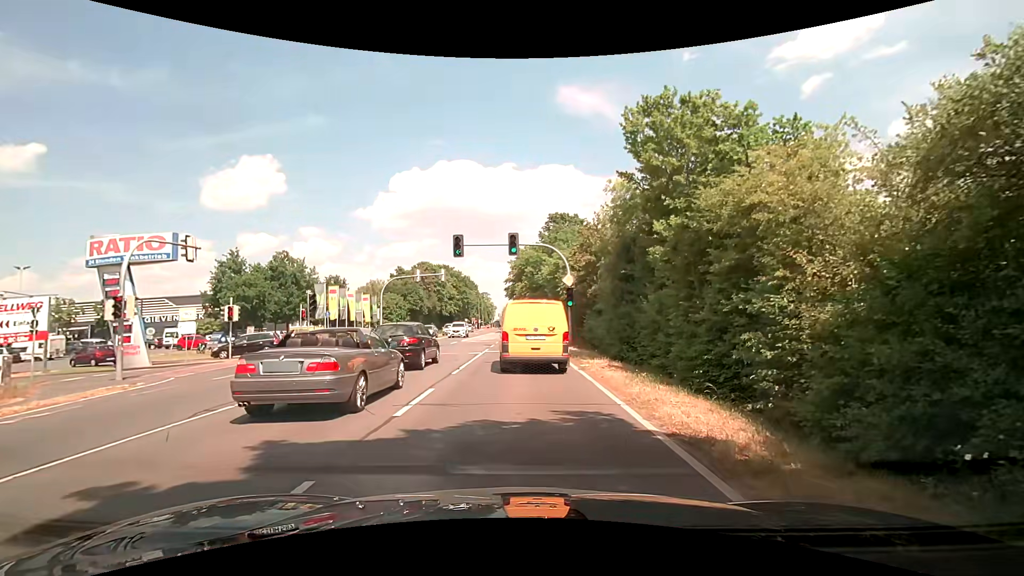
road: secondary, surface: asphalt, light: Day
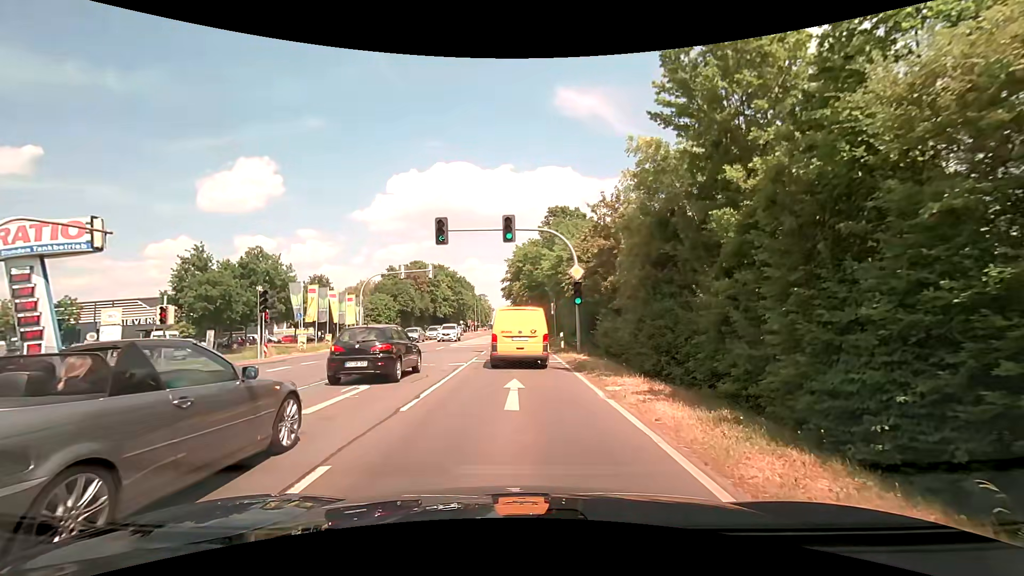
(+0.1, +5.6) m; +1°
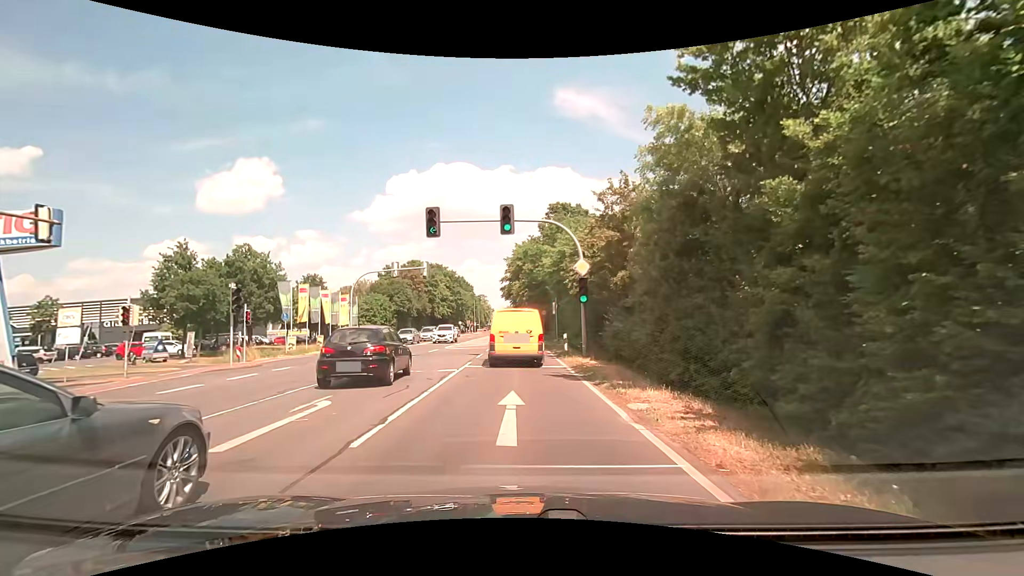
(0.0, +2.4) m; +1°
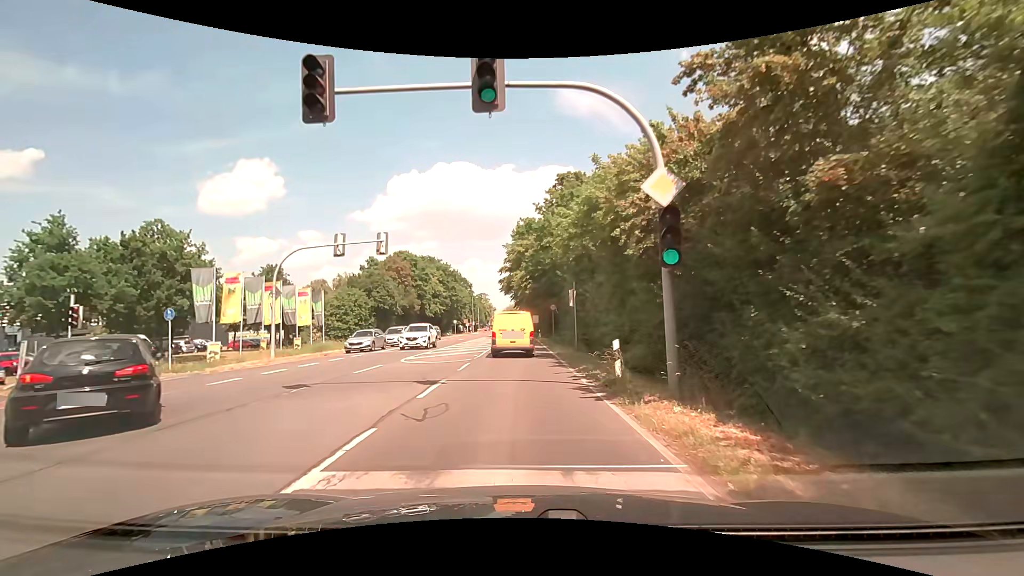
(-0.3, +13.2) m; -1°
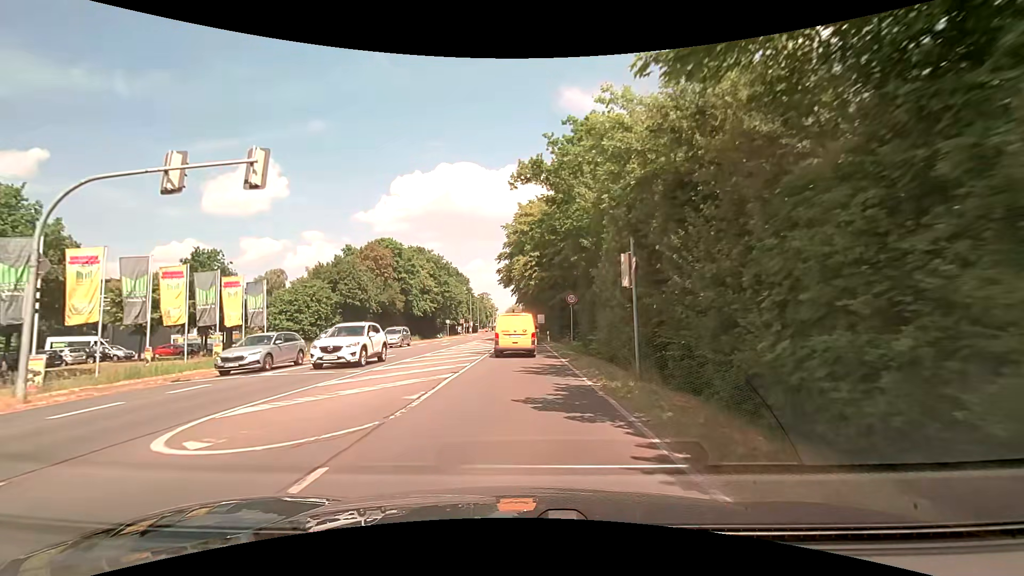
(-0.3, +14.1) m; -2°
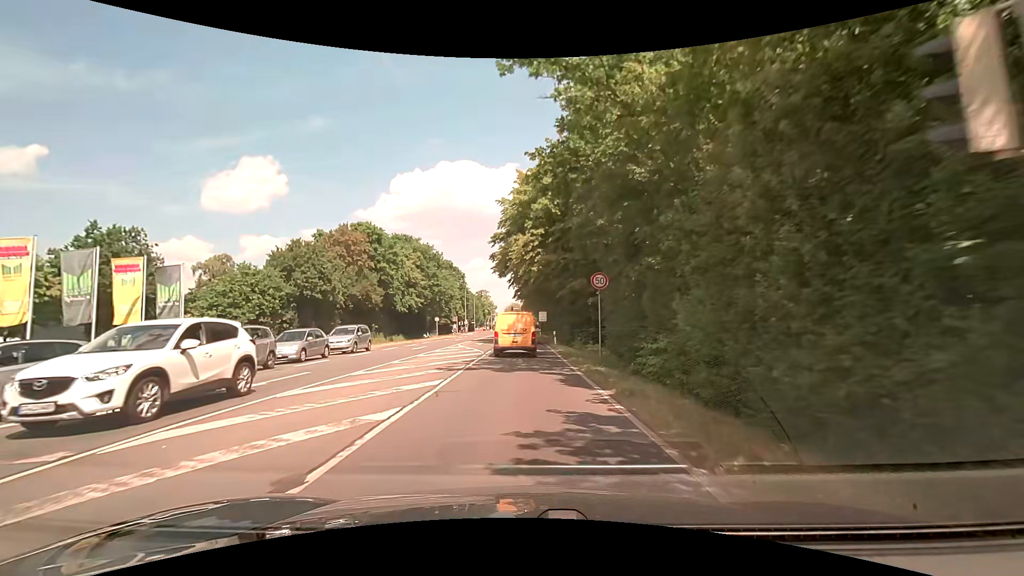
(0.0, +10.8) m; 0°
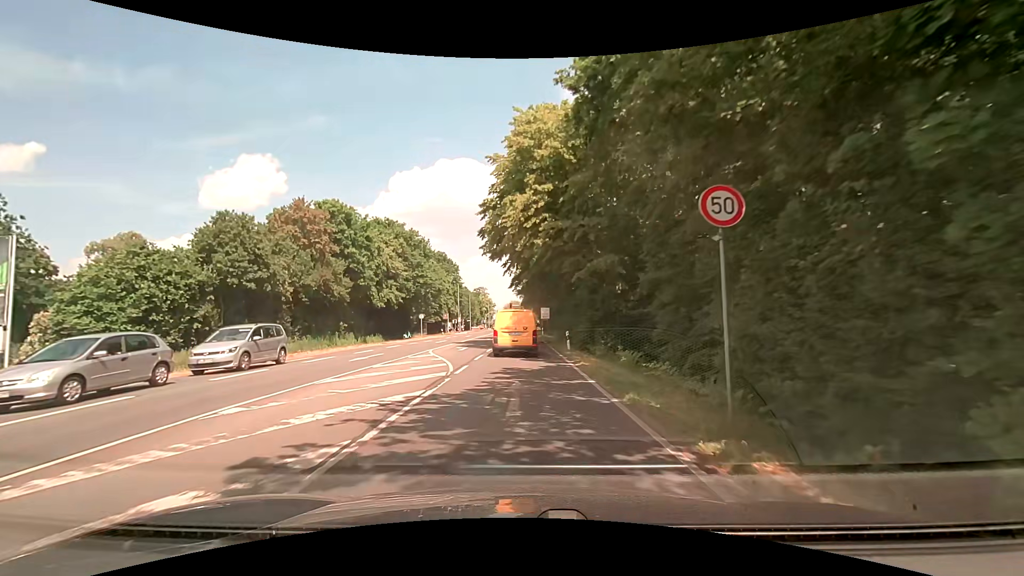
(0.0, +11.3) m; 0°
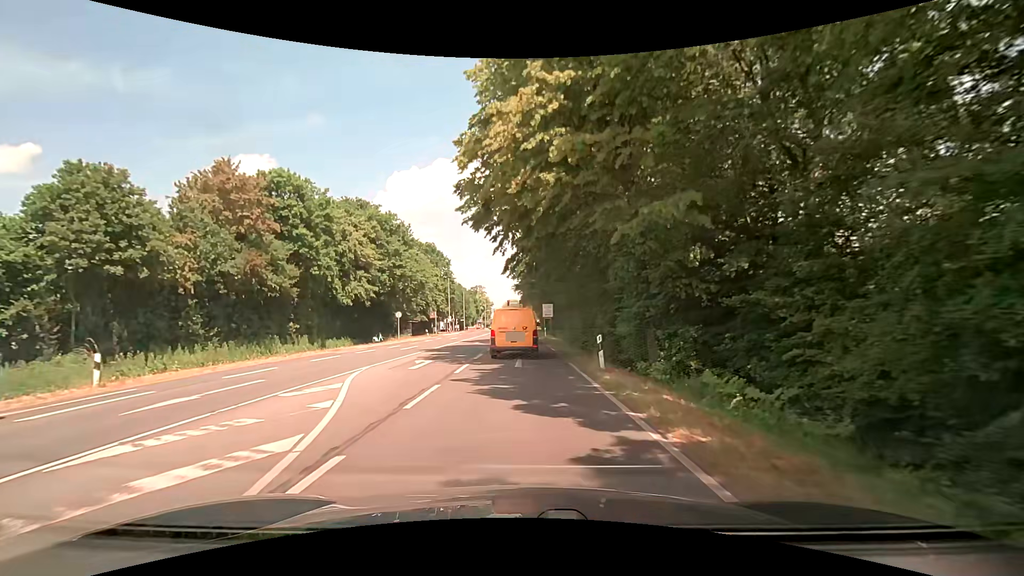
(0.0, +11.3) m; 0°
(0, +10) (0, +20) (0, +30) (0, +40) (0, +50) (0, +60) (0, +70) (0, +80) (0, +90) (0, +100) m
